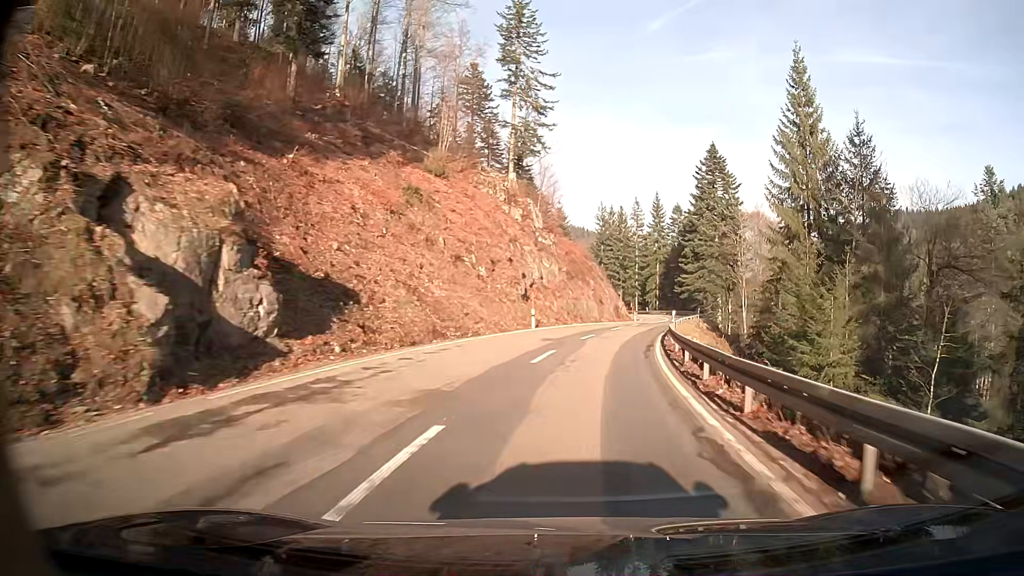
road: secondary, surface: asphalt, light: Day
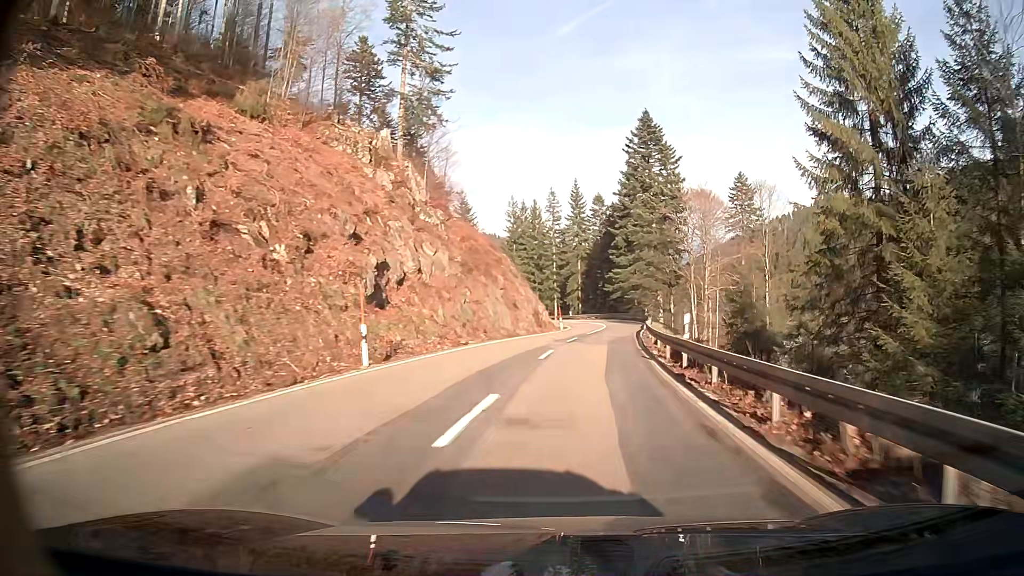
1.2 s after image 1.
(+1.2, +21.0) m; +7°
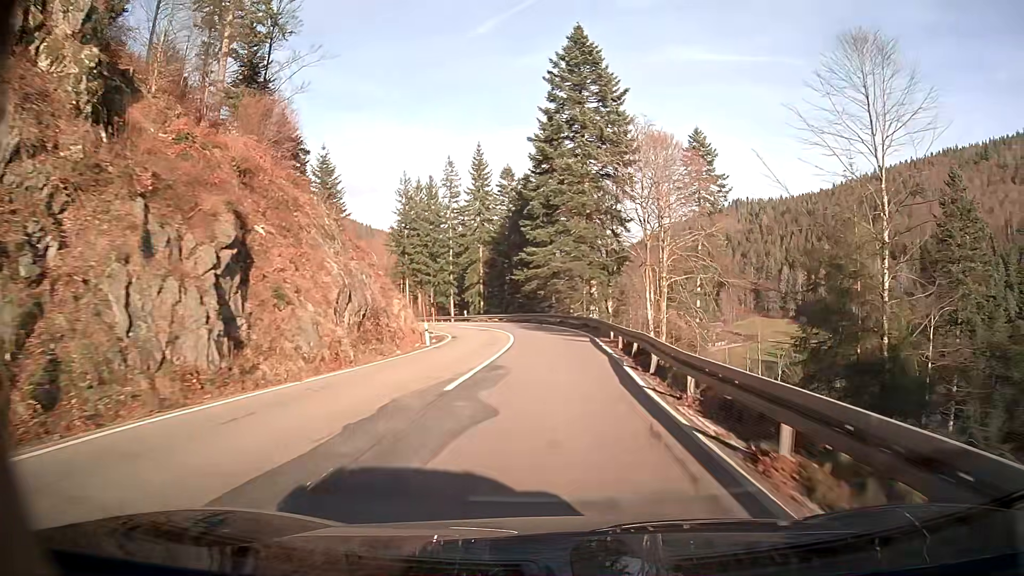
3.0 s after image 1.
(+2.0, +30.4) m; +7°
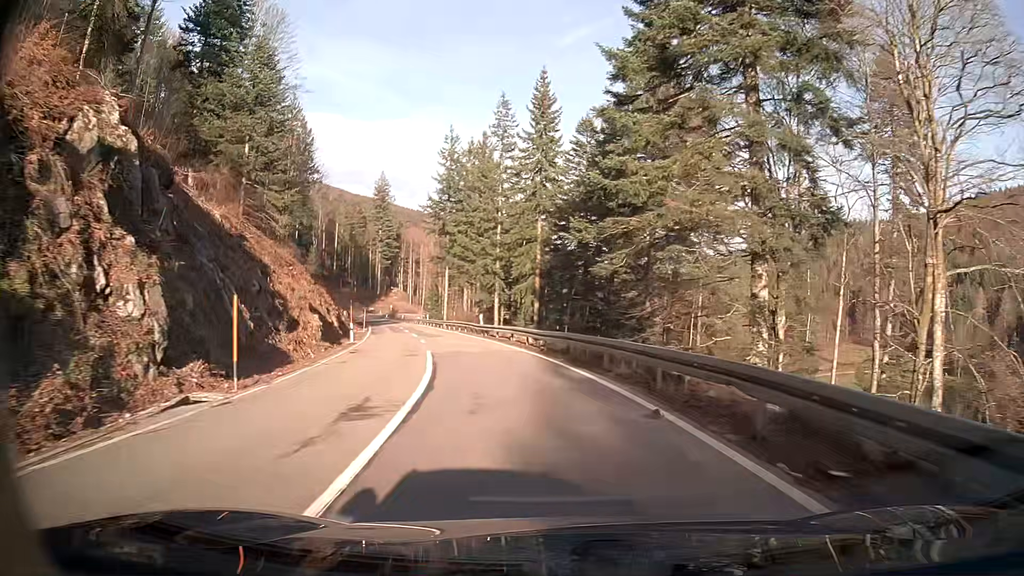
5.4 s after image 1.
(-2.0, +38.5) m; -9°
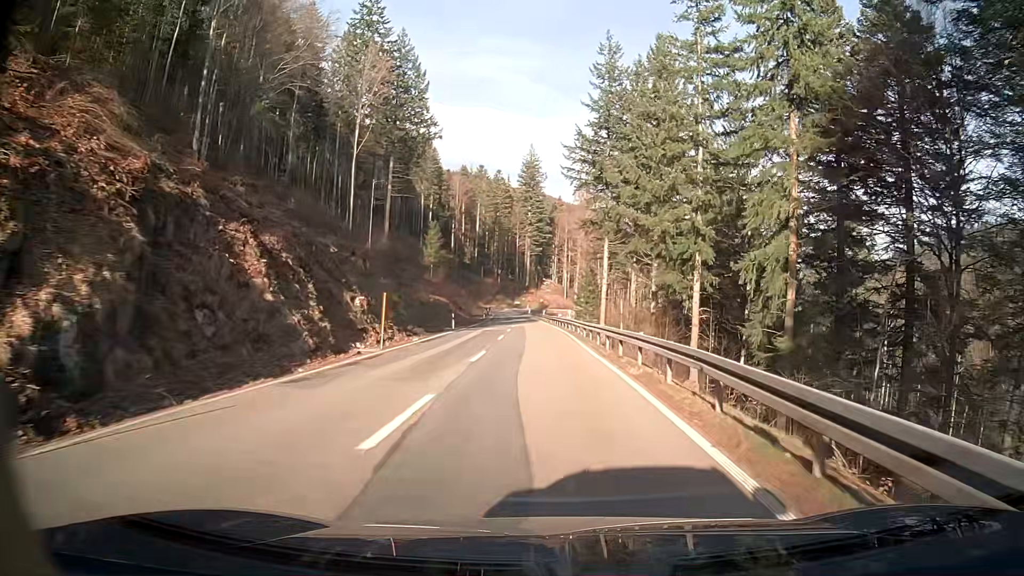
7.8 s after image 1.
(-5.0, +39.0) m; -12°
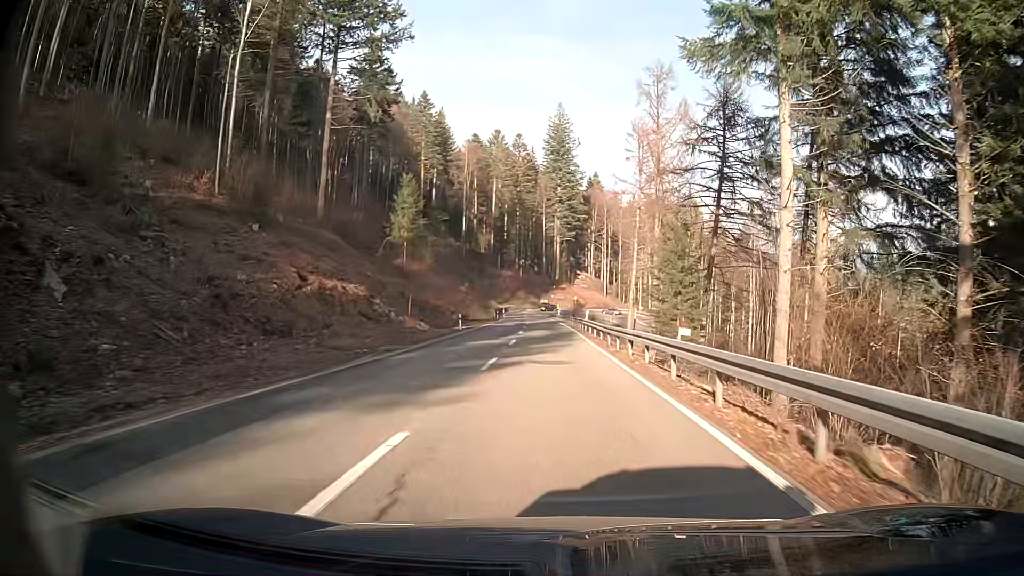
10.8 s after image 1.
(-1.5, +51.0) m; -3°
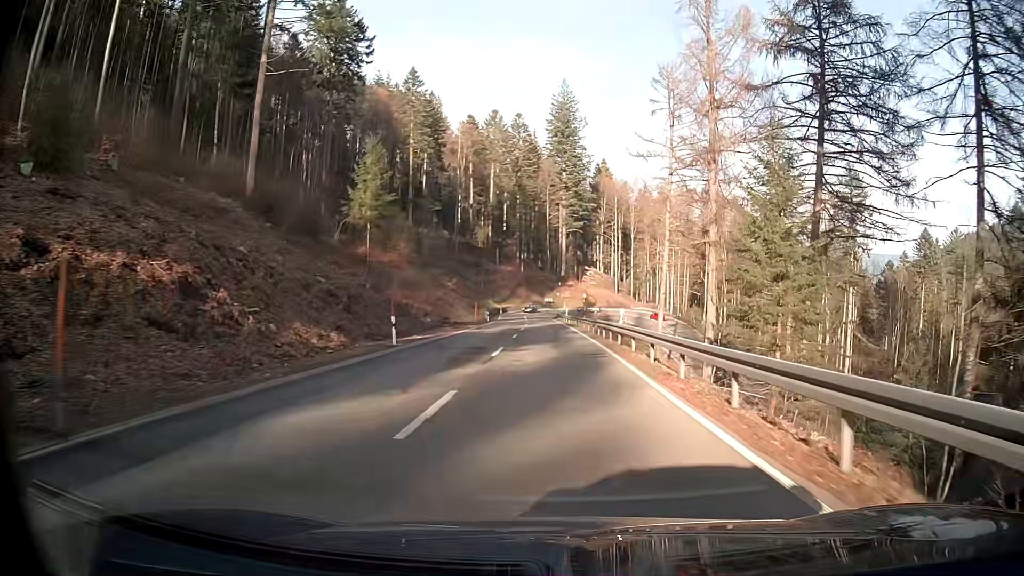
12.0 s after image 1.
(-0.1, +20.3) m; 0°
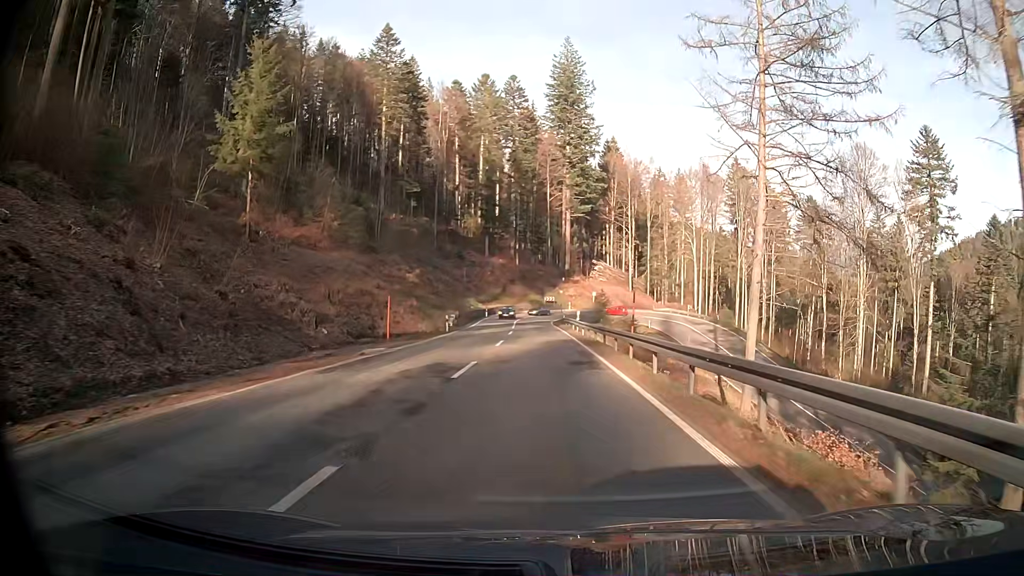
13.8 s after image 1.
(-0.2, +29.0) m; 0°
